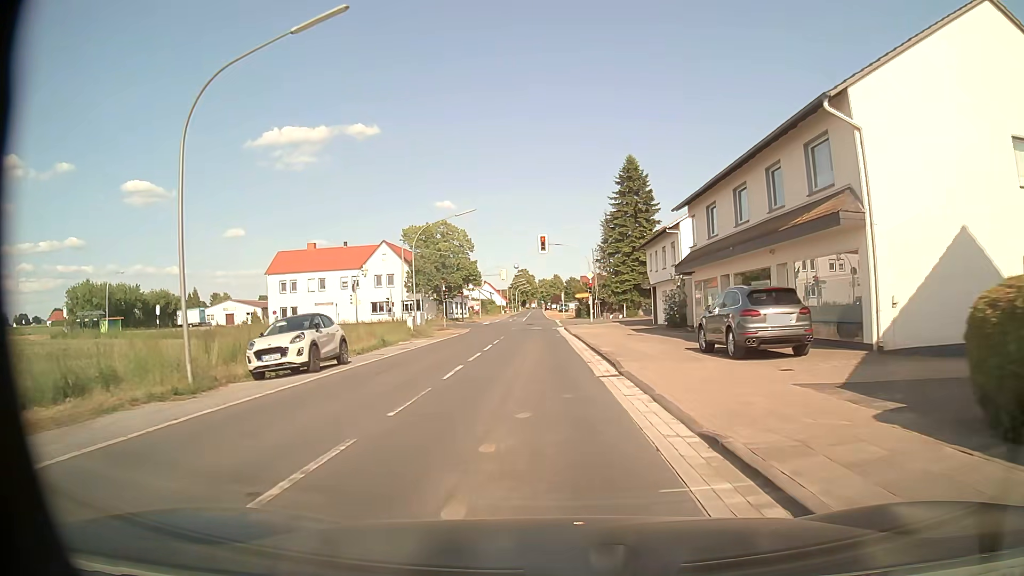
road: secondary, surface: asphalt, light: Day
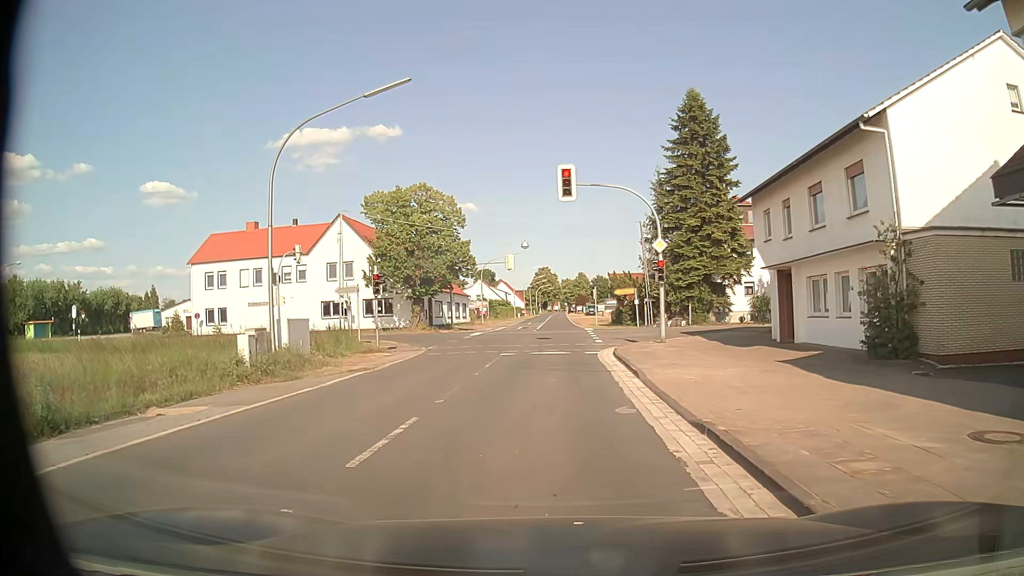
(-0.6, +24.4) m; -3°
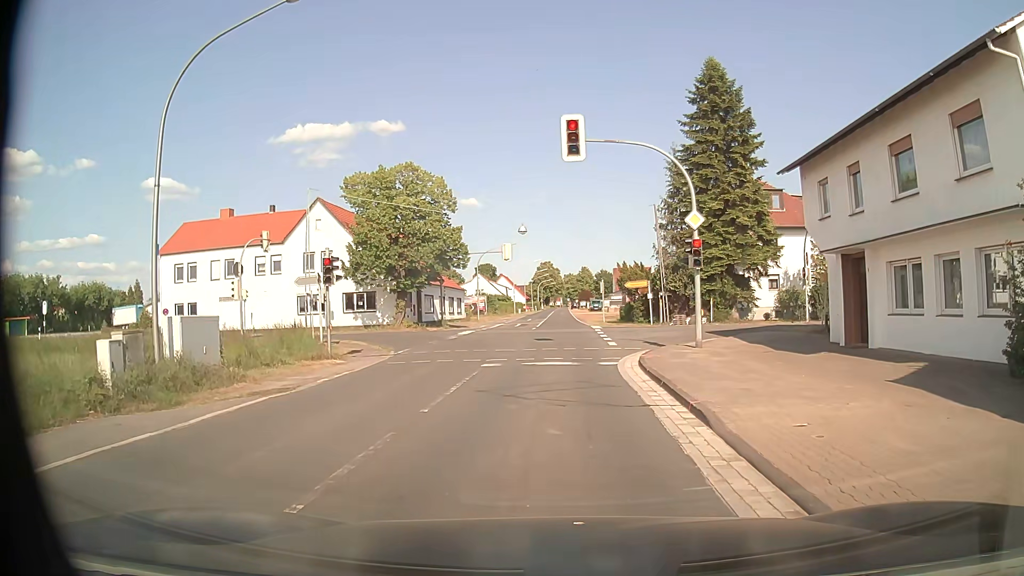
(0.0, +5.9) m; 0°
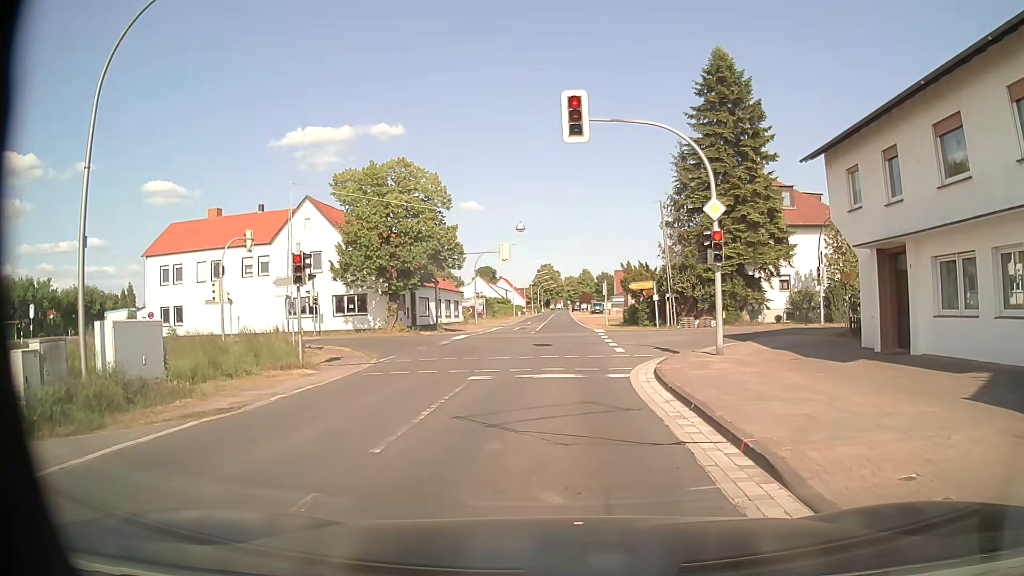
(0.0, +2.4) m; 0°
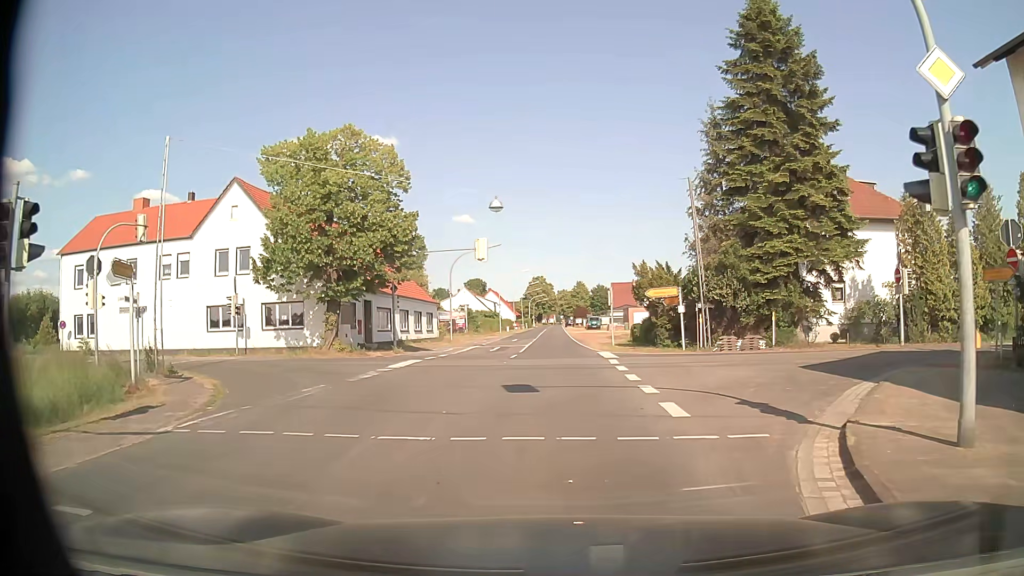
(+0.1, +11.5) m; +1°
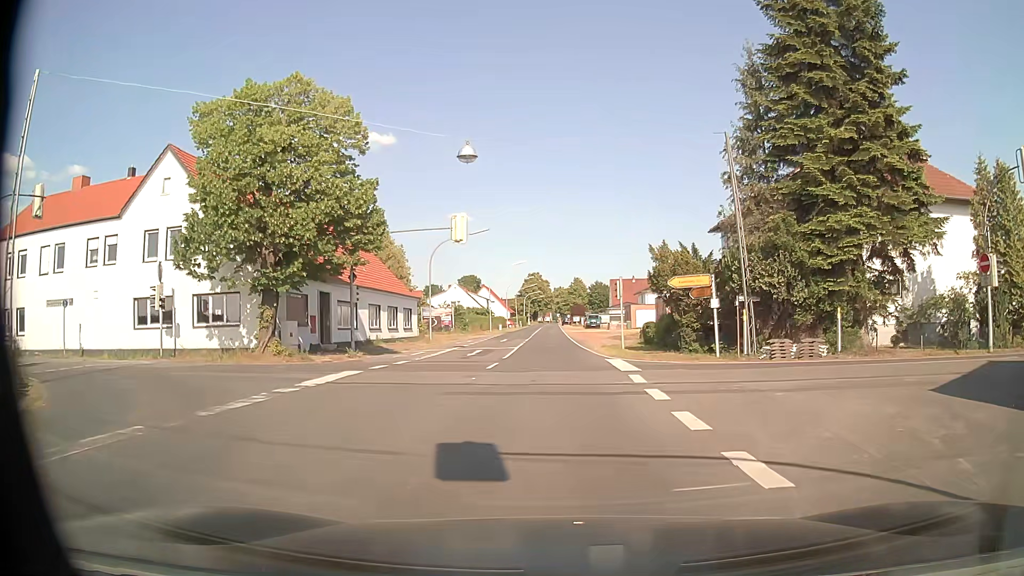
(0.0, +7.9) m; +1°
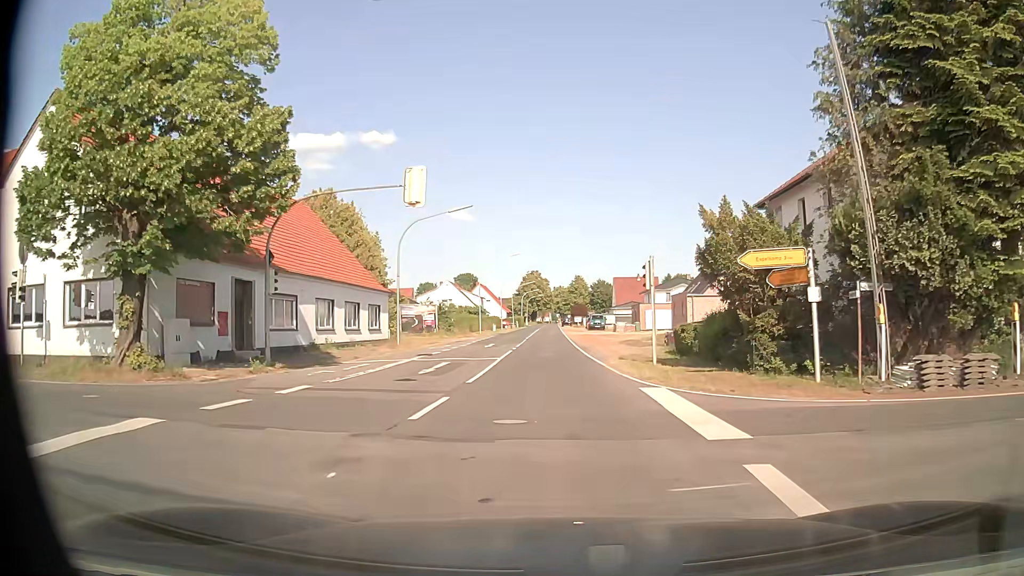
(0.0, +10.1) m; 0°
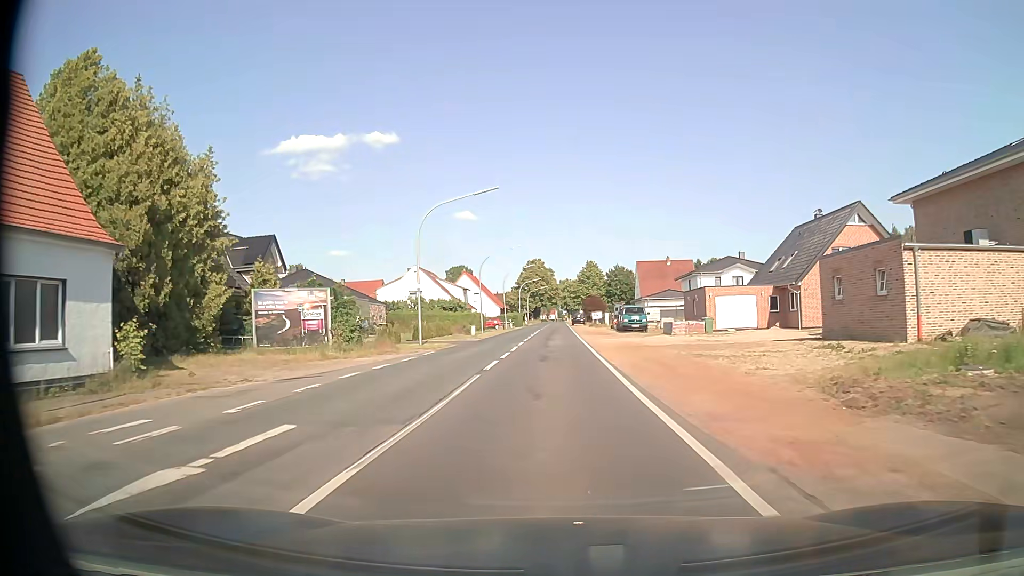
(-0.1, +32.5) m; 0°
(0, +10) (0, +20) (0, +30) (0, +40) (0, +50) (0, +60) (0, +70) (0, +80) (0, +90) (0, +100) m
